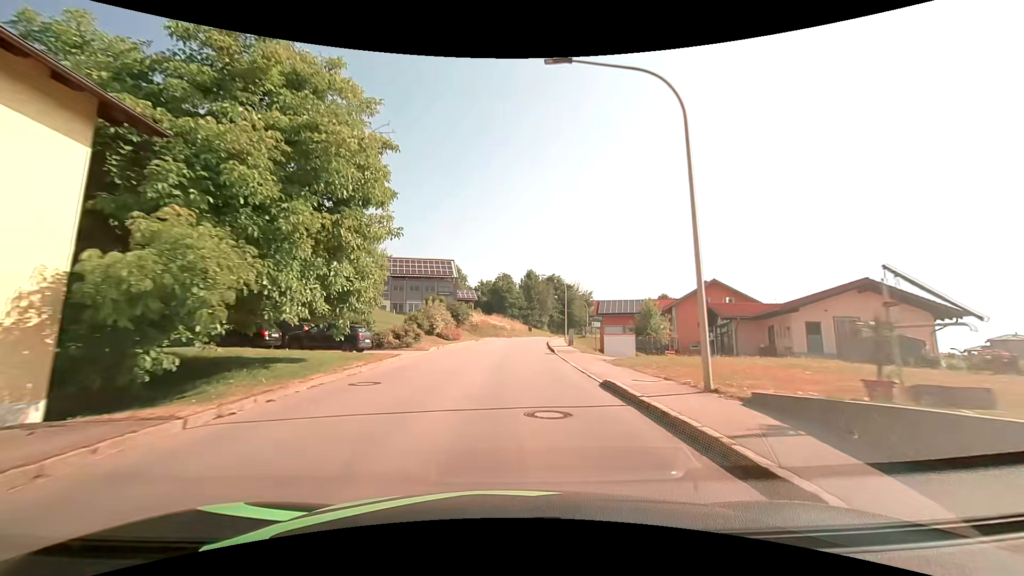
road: tertiary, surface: asphalt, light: Day
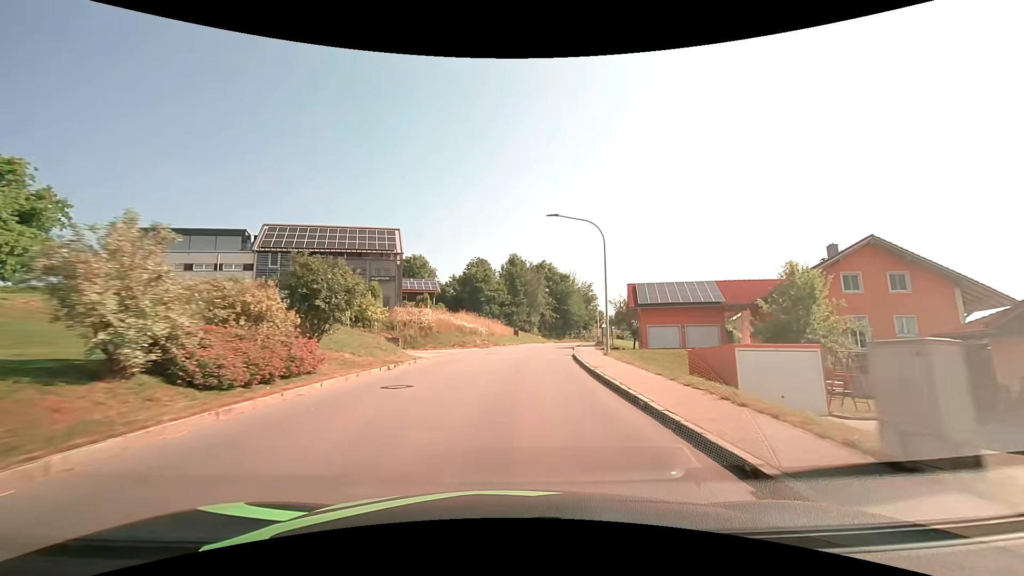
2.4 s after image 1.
(+0.6, +30.6) m; +3°
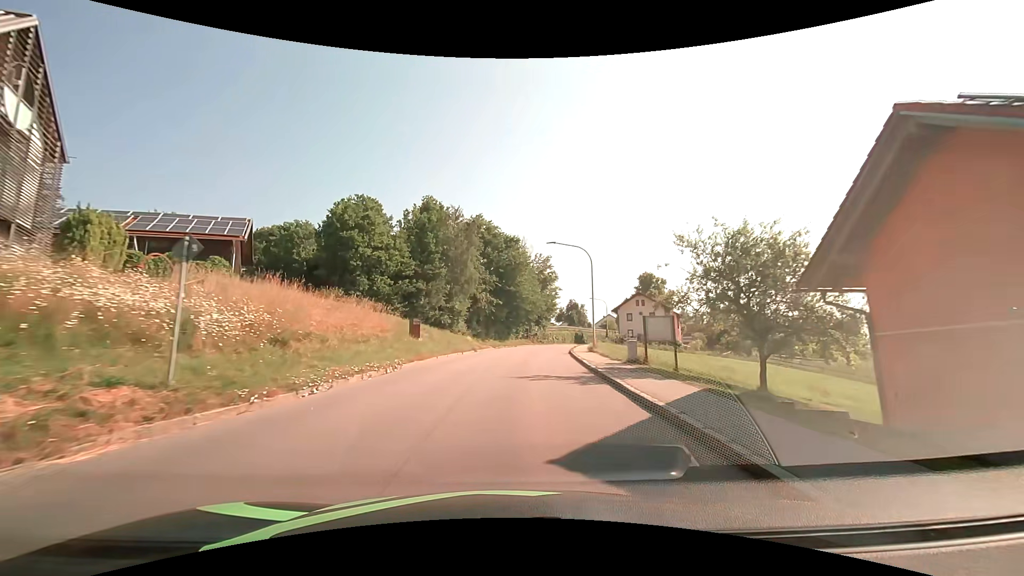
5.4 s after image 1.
(+2.6, +38.0) m; +8°
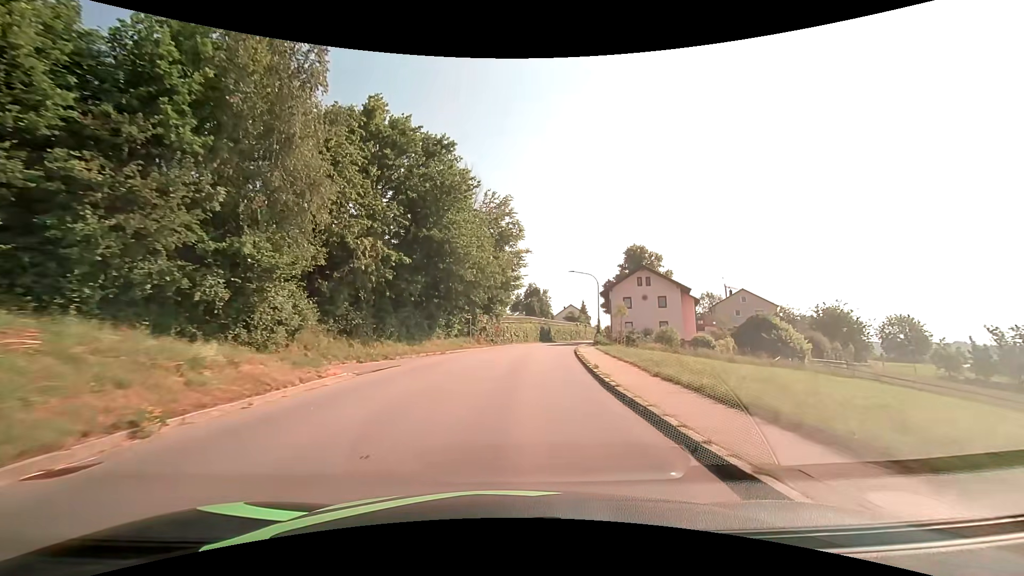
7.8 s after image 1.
(+1.7, +30.6) m; +6°
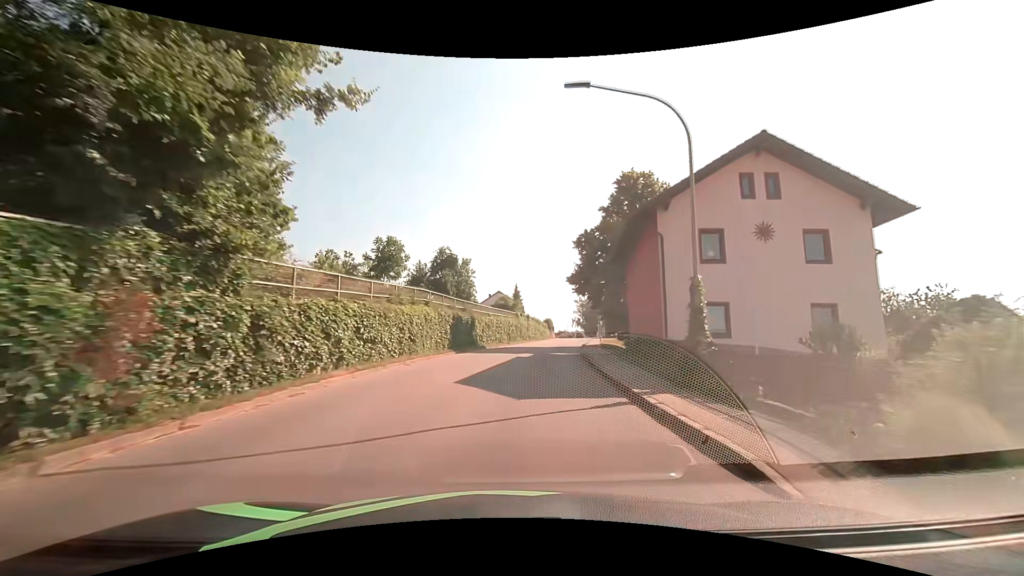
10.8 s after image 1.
(+2.7, +38.3) m; +9°
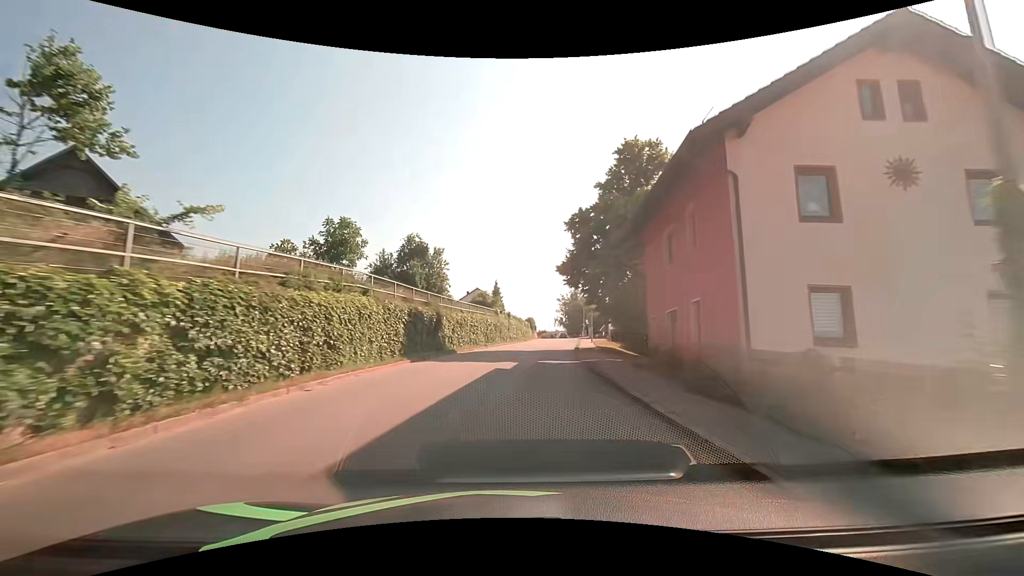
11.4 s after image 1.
(+0.1, +7.7) m; +2°
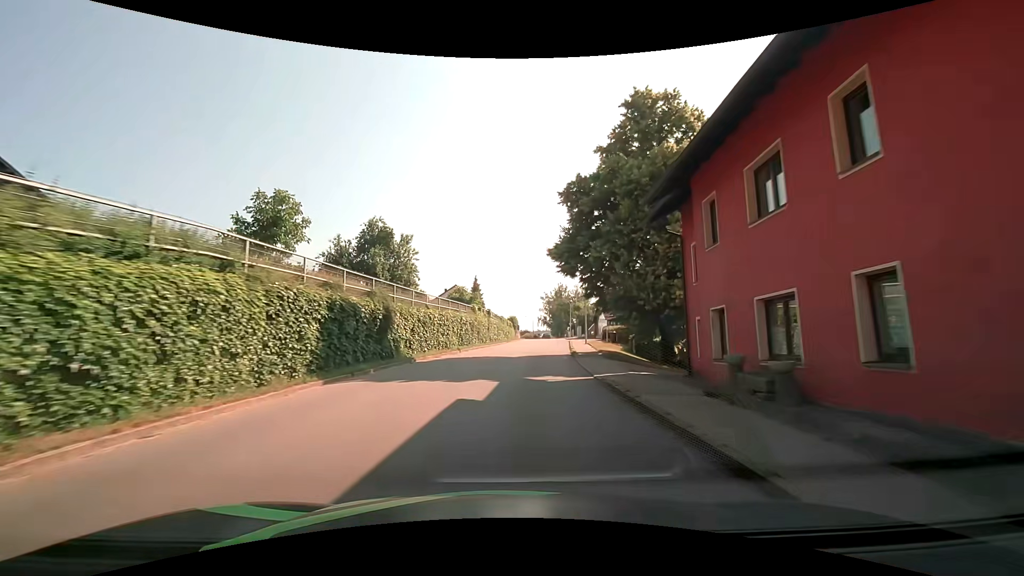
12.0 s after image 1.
(+0.1, +7.7) m; +2°
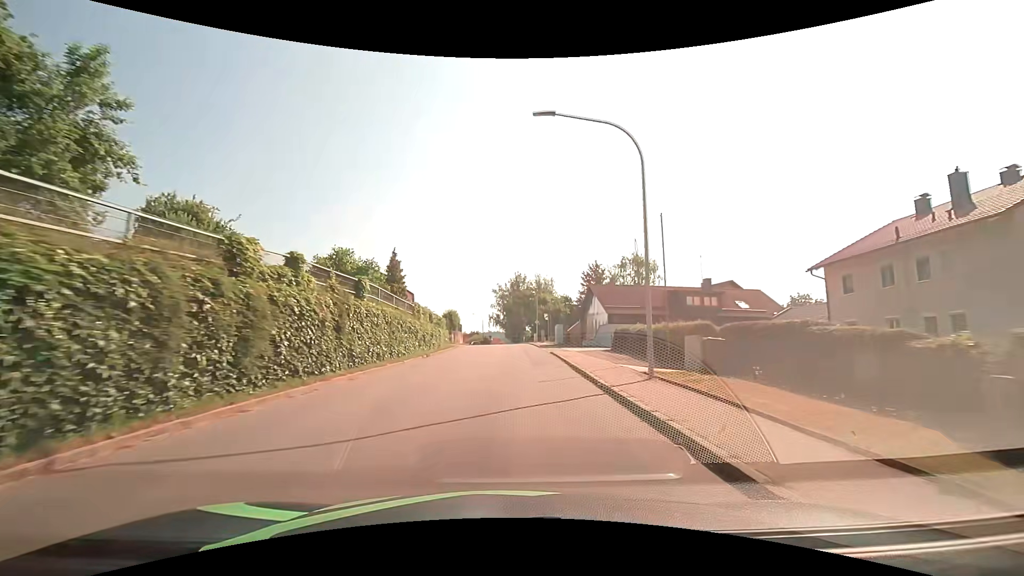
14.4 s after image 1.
(+1.4, +30.6) m; +4°
(0, +10) (0, +20) (+1, +30) (+1, +40) (+1, +50) (+1, +60) (0, +70) (-1, +80) (-2, +90) (-4, +100) m
